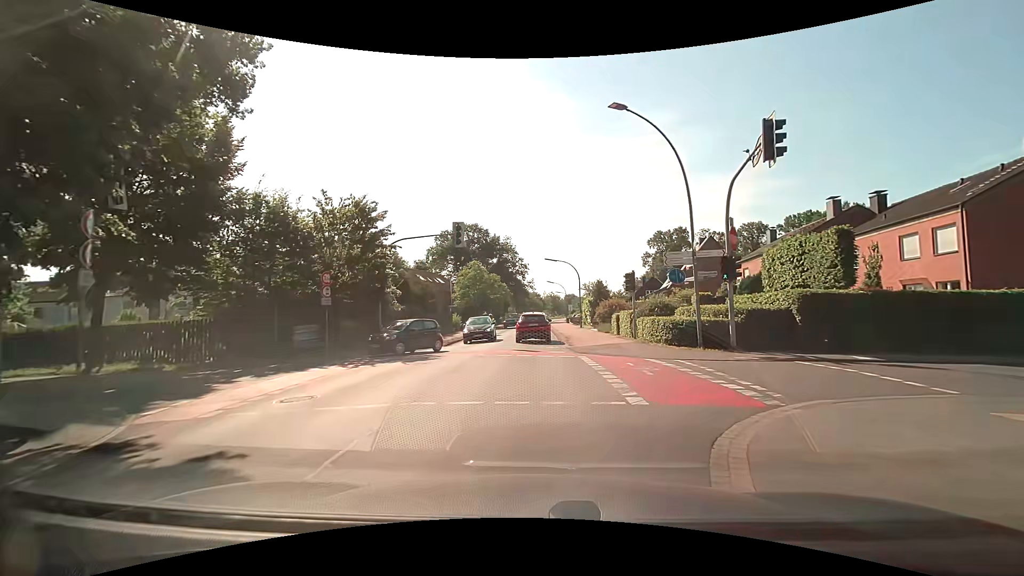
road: tertiary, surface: asphalt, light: Day
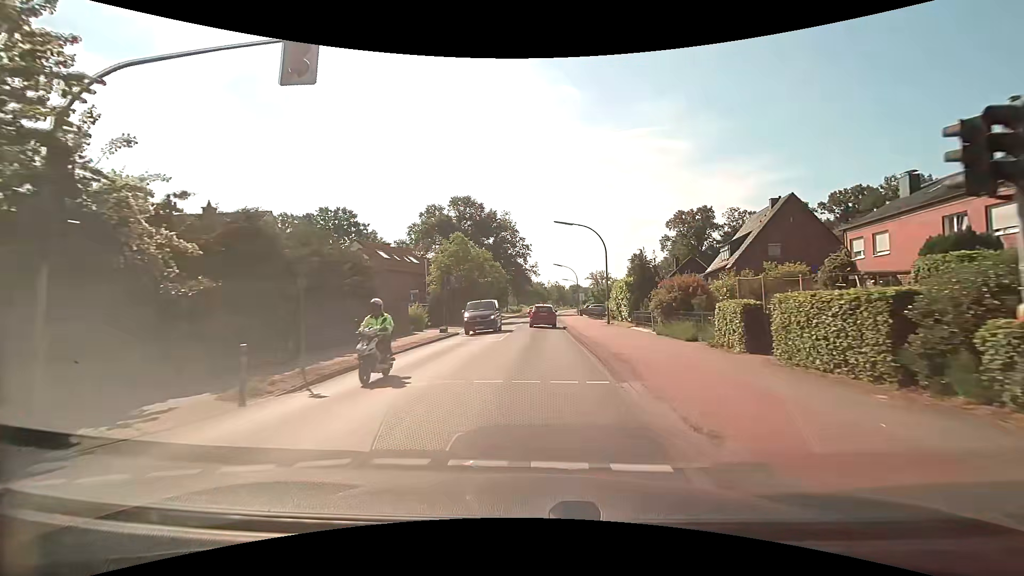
(0.0, +18.8) m; 0°
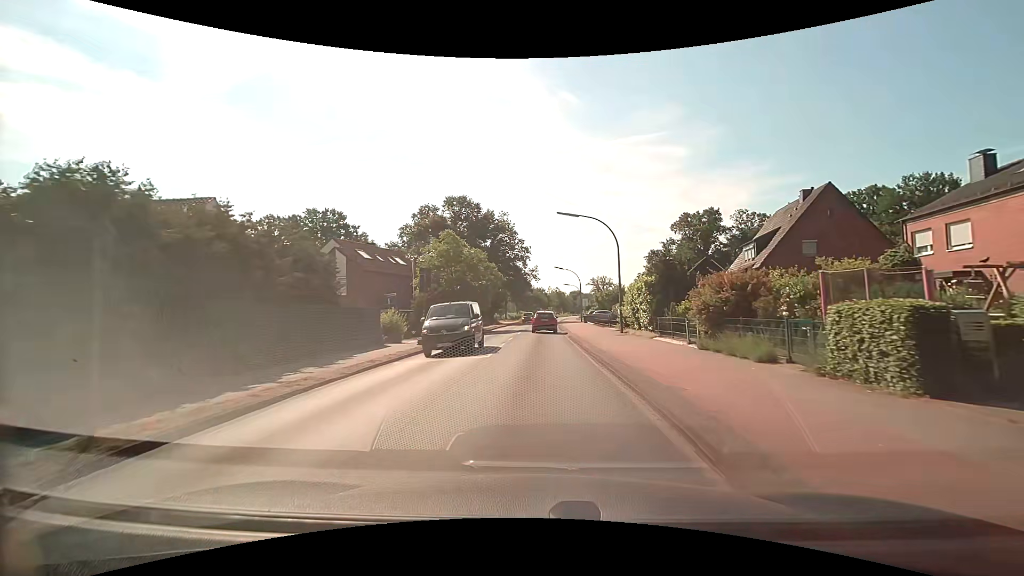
(0.0, +5.7) m; 0°
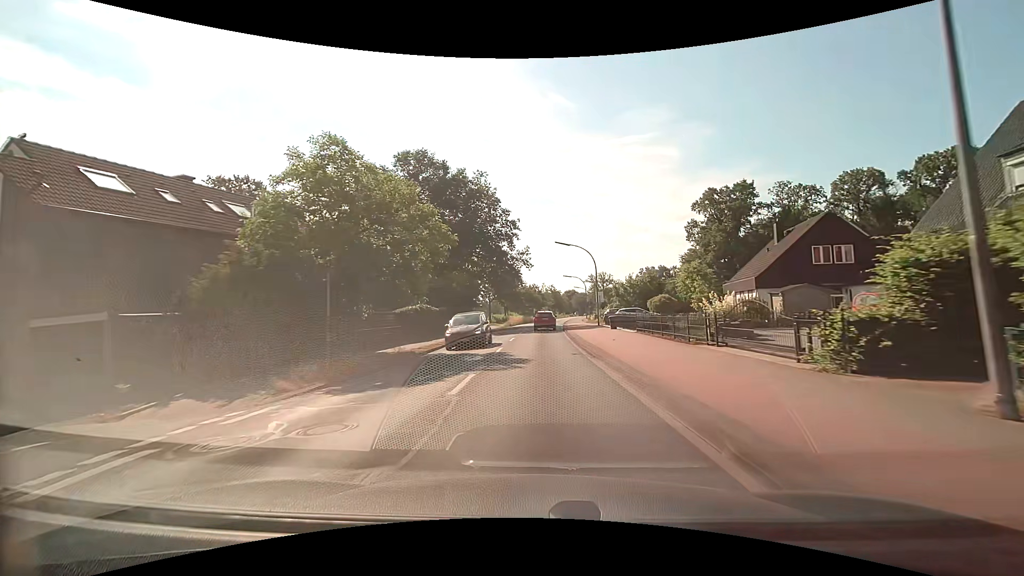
(+0.1, +26.3) m; +1°
(0, +10) (0, +20) (0, +30) (+1, +40) (+1, +50) (+1, +60) (+2, +70) (+3, +80) (+4, +90) (+5, +100) m
